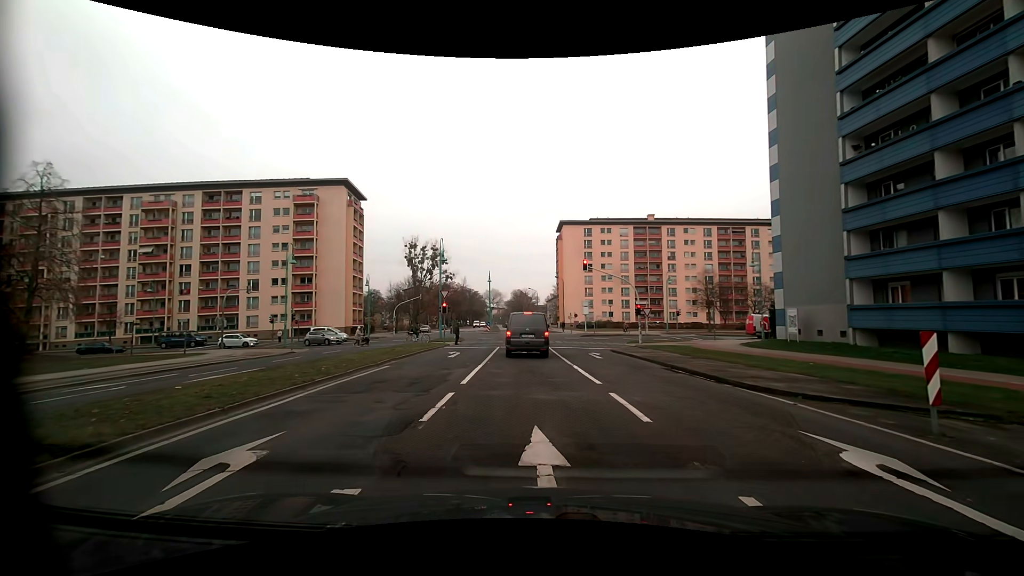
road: tertiary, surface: asphalt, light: Day
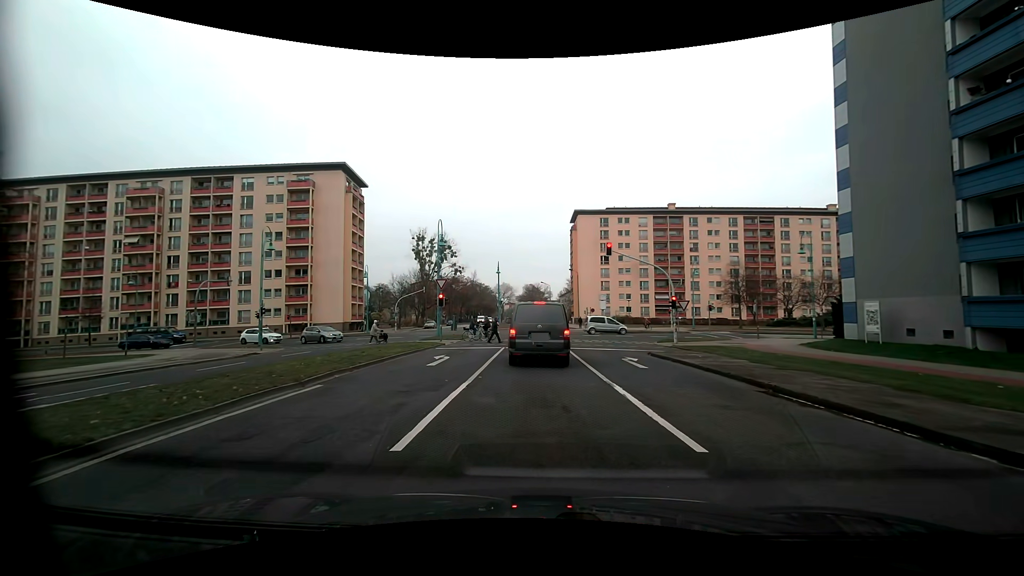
(0.0, +6.4) m; 0°
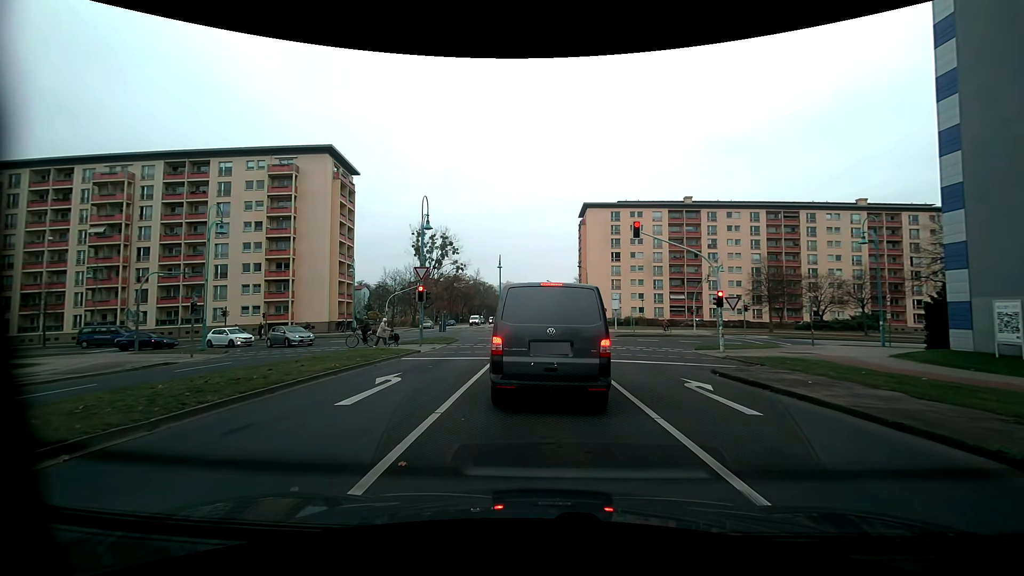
(-0.2, +7.2) m; -1°
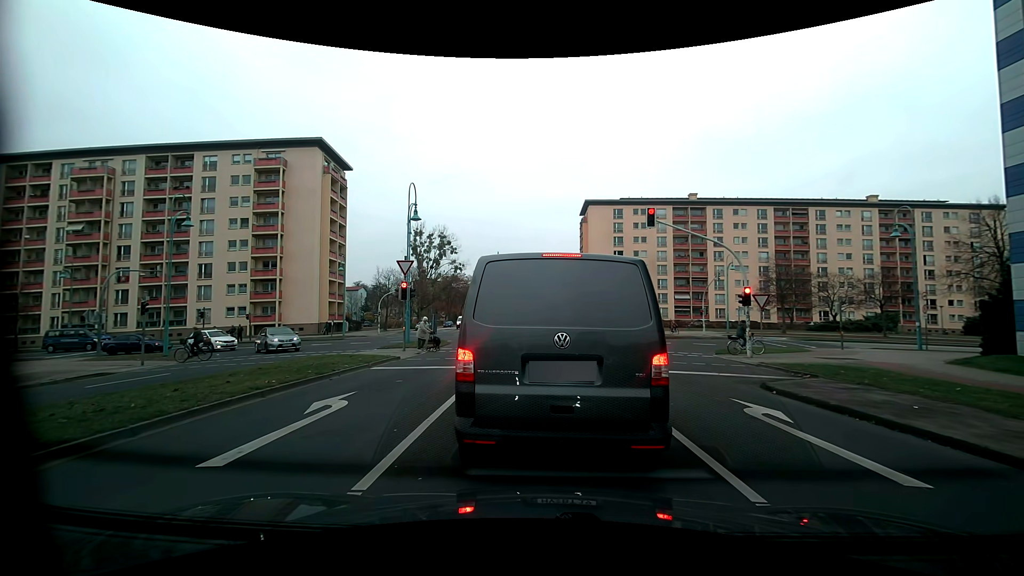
(0.0, +3.0) m; -1°
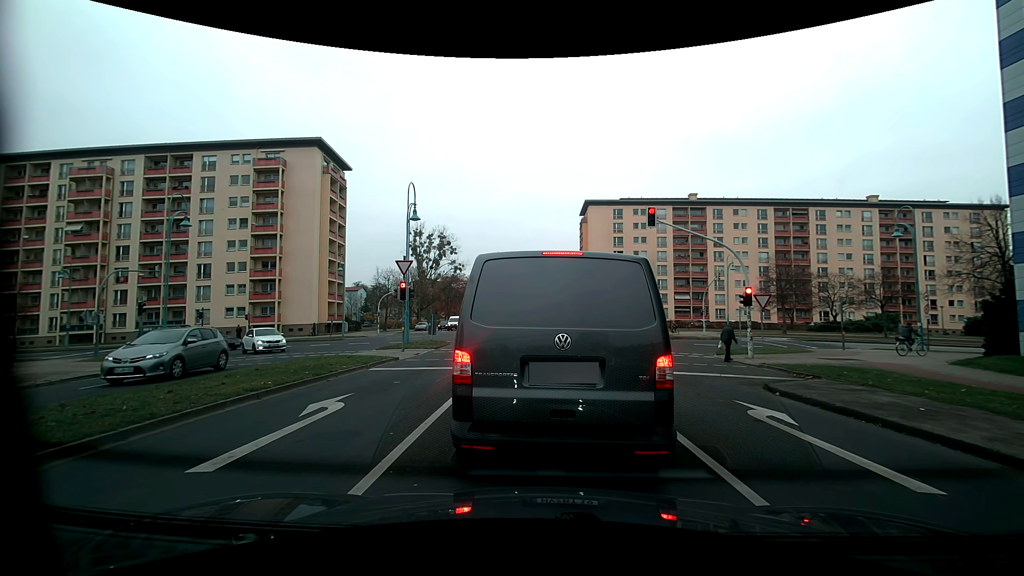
(0.0, +0.2) m; 0°
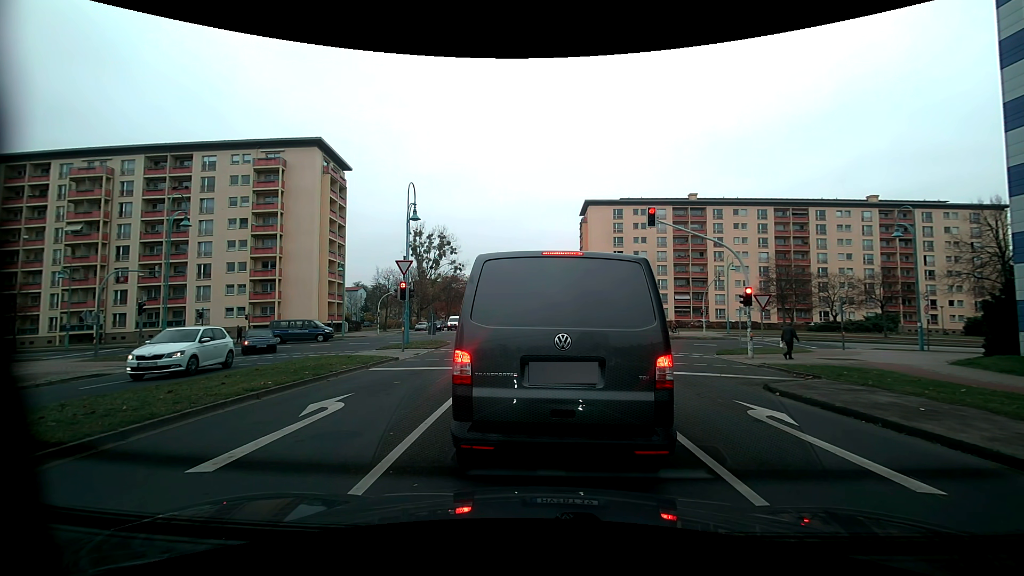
(0.0, 0.0) m; 0°
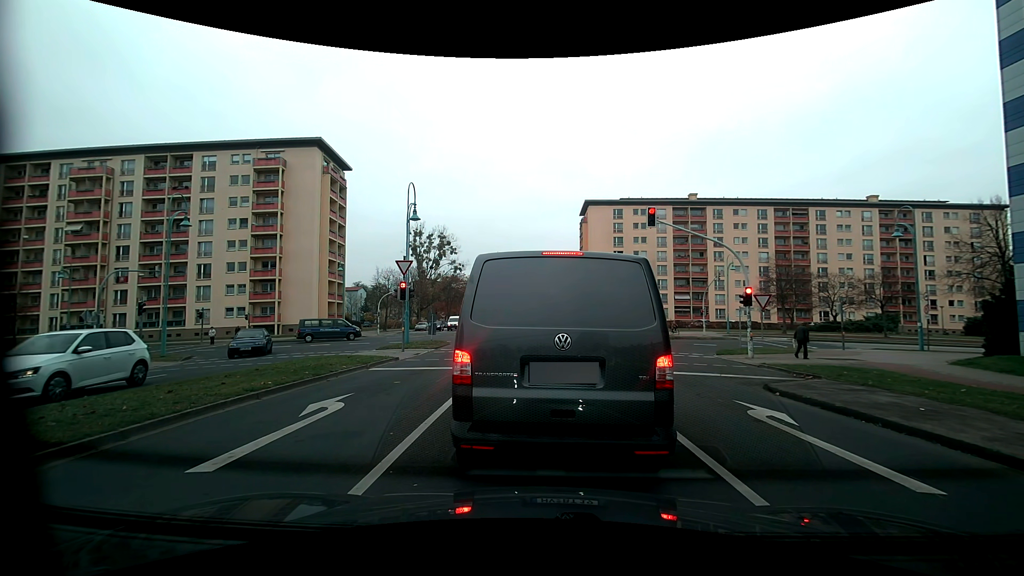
(0.0, 0.0) m; 0°
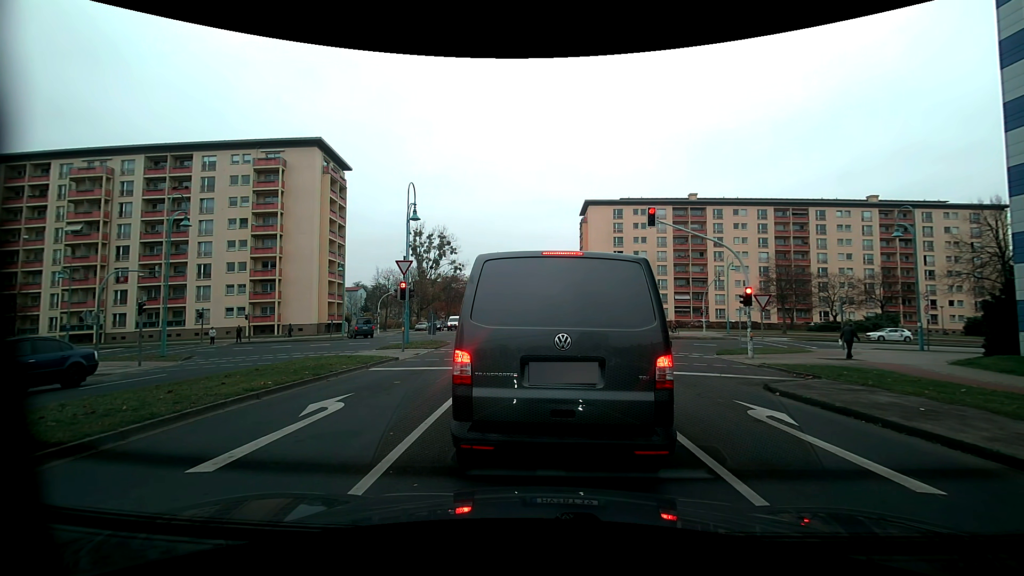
(0.0, 0.0) m; 0°
(0, +10) (+1, +20) (+1, +30) (+1, +40) (+1, +50) (+1, +60) (0, +70) (0, +80) (0, +90) (0, +100) m
